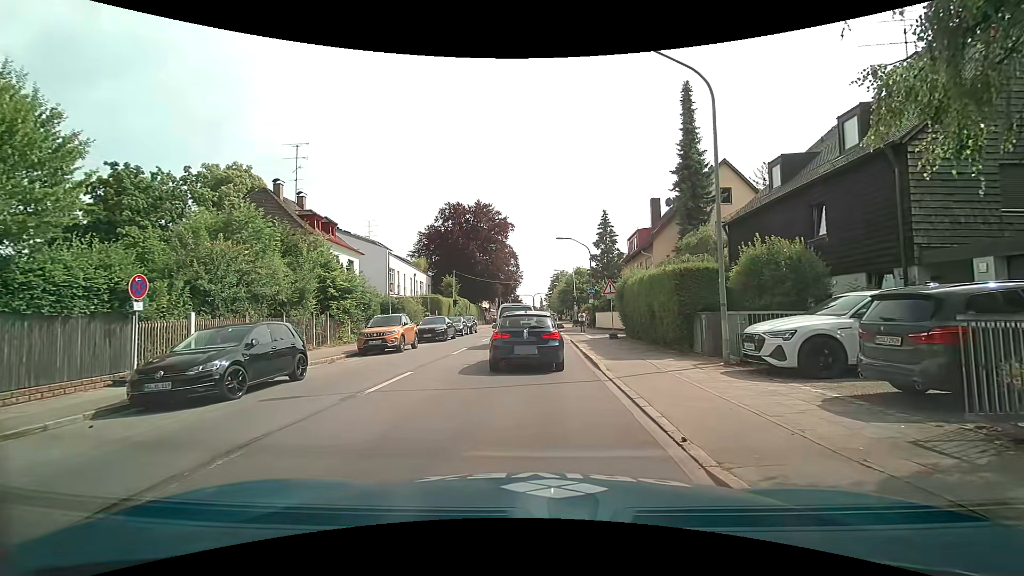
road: secondary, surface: asphalt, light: Day
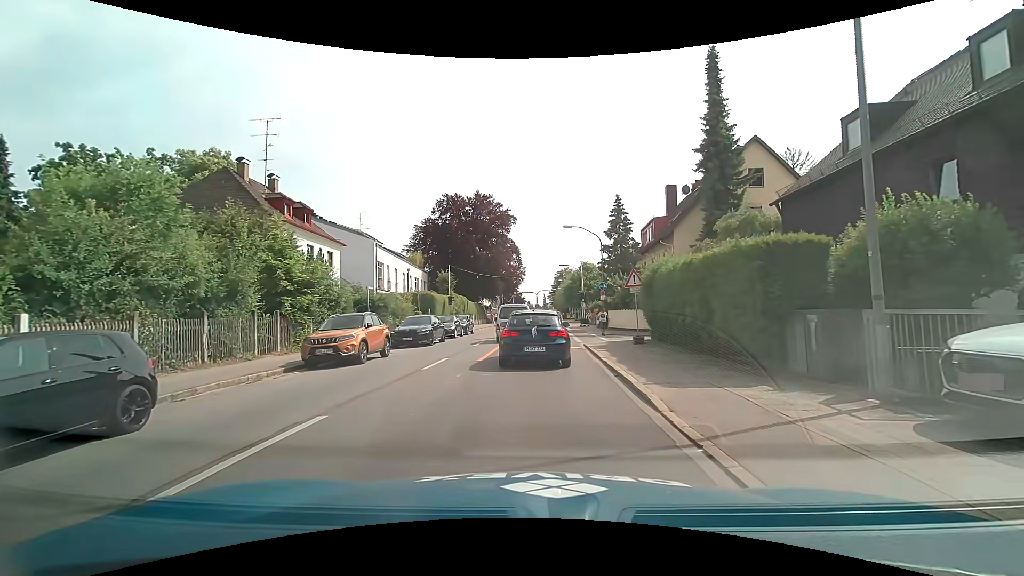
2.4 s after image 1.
(0.0, +5.3) m; +2°
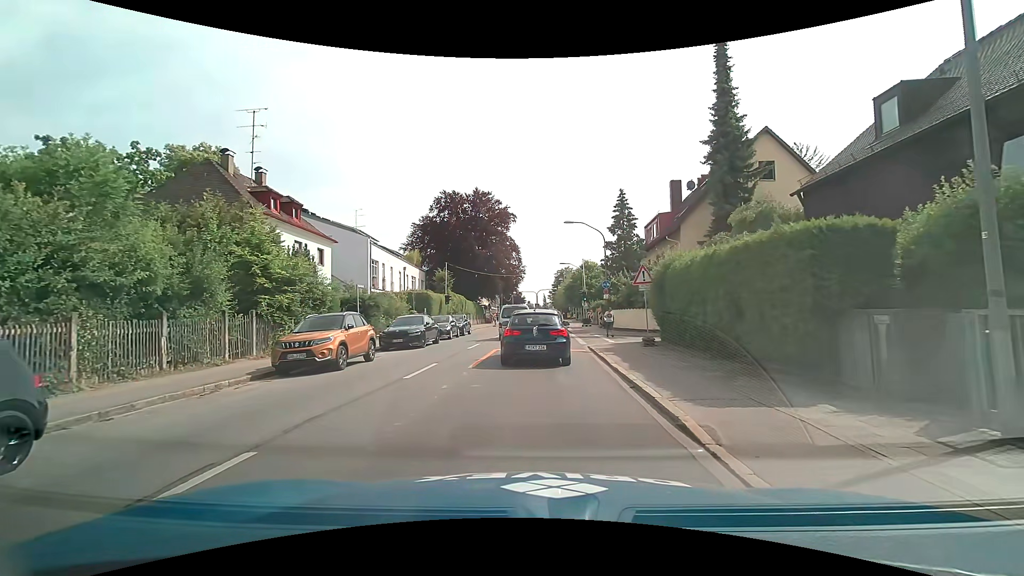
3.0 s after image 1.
(0.0, +1.7) m; +2°
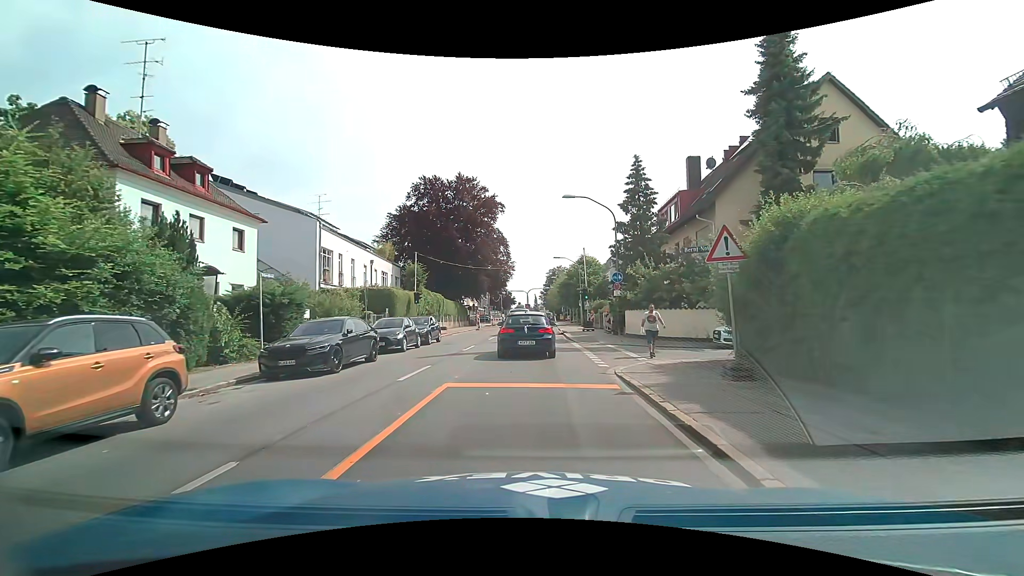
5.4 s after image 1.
(-0.5, +8.9) m; -2°
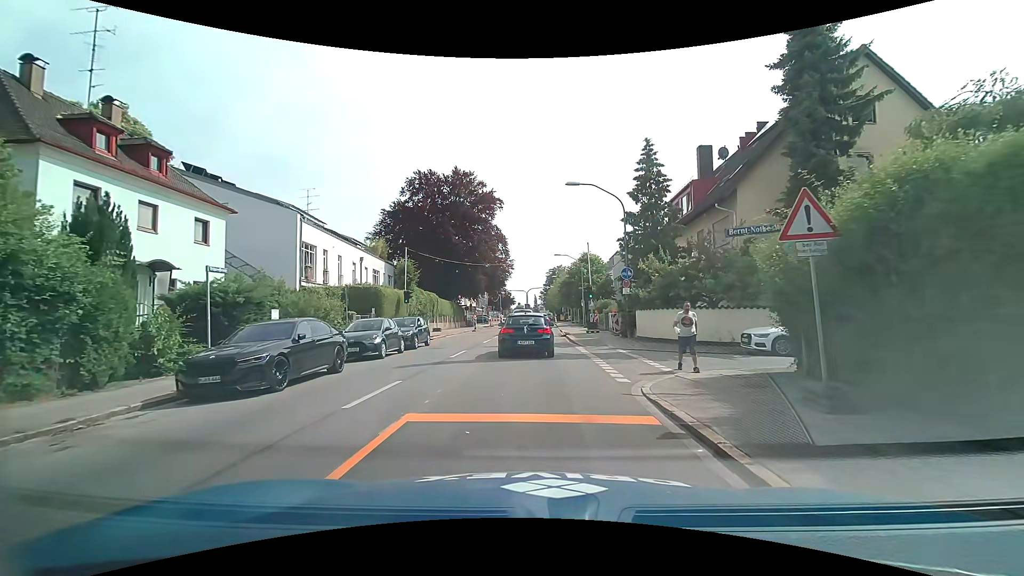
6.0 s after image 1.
(0.0, +3.0) m; 0°
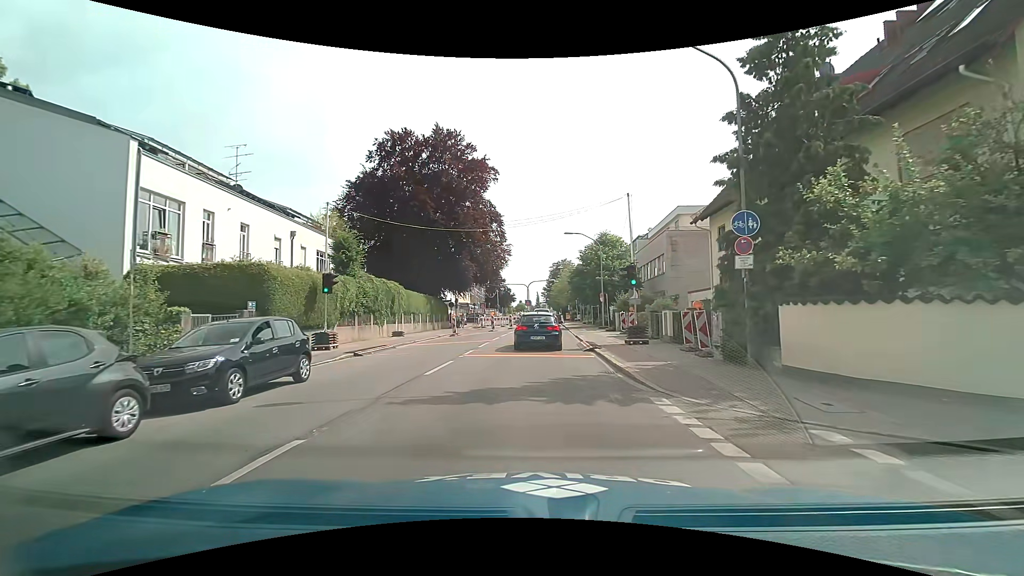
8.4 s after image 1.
(-0.2, +14.1) m; 0°
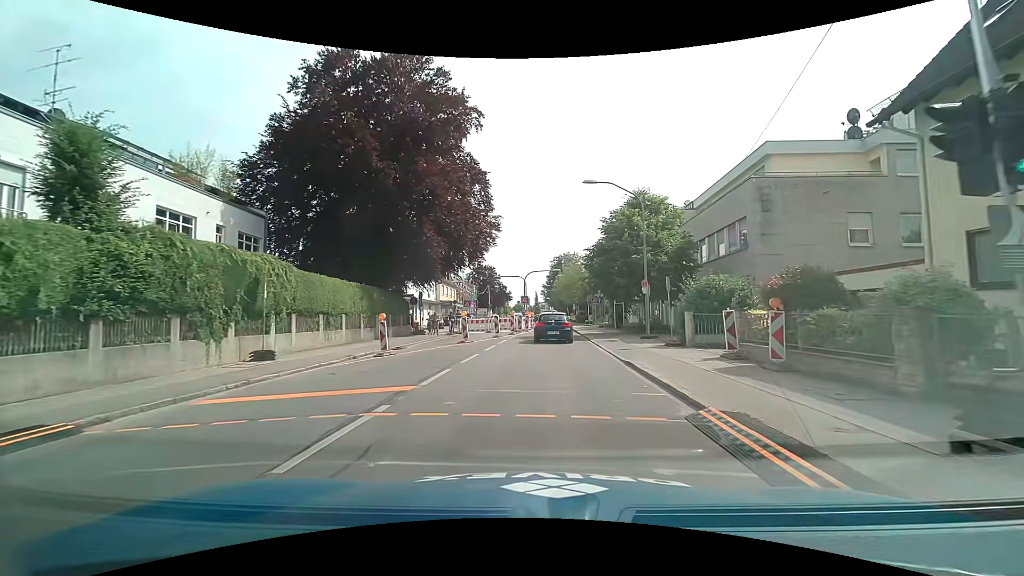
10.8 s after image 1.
(-0.1, +16.3) m; 0°
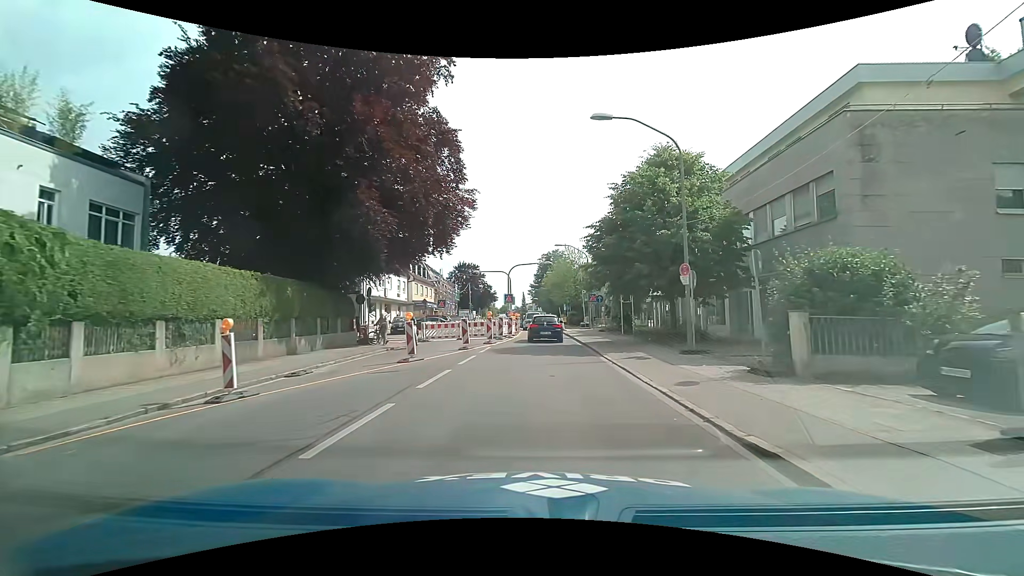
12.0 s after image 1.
(+0.1, +8.7) m; +2°
(0, +10) (0, +20) (0, +30) (0, +40) (0, +50) (0, +60) (-1, +70) (-2, +80) (-3, +90) (-3, +100) m
